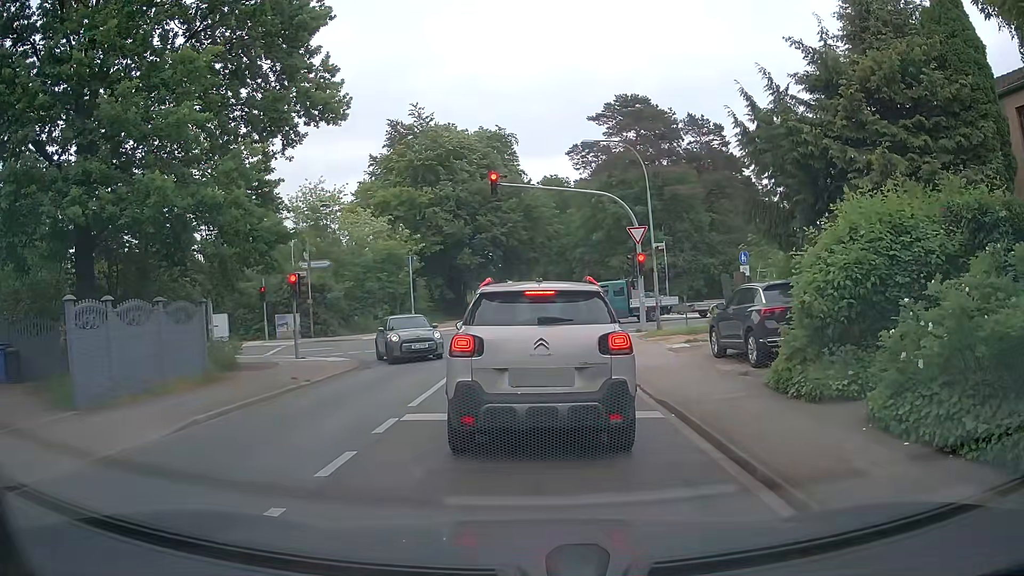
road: unclassified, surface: asphalt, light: Day
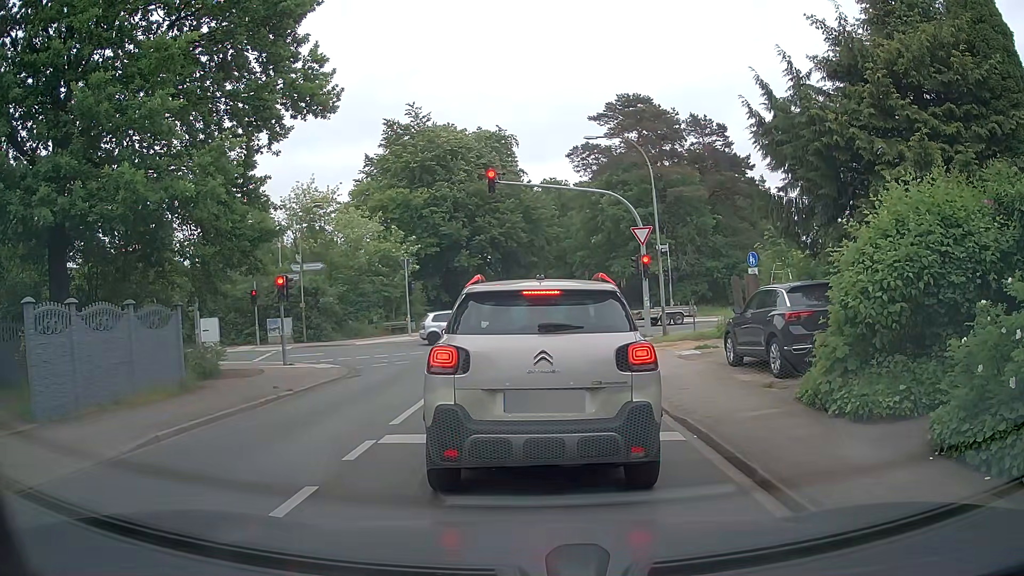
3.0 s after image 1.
(0.0, +1.2) m; 0°
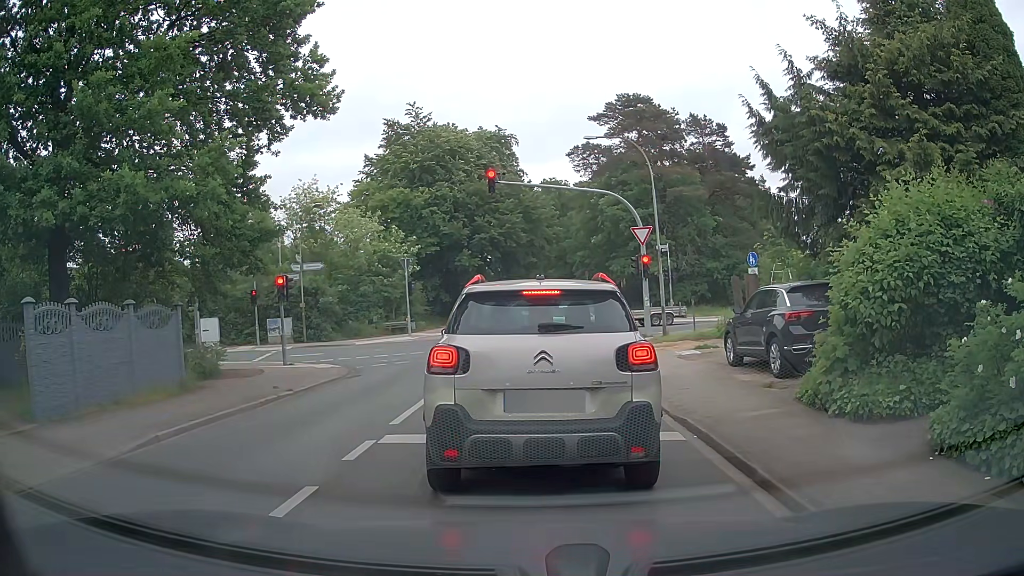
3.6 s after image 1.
(0.0, 0.0) m; 0°
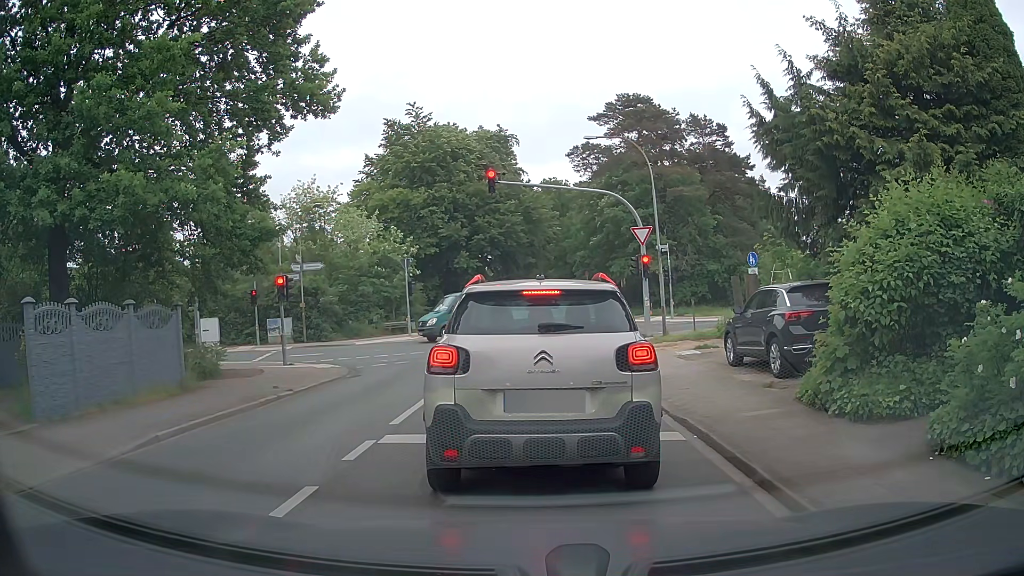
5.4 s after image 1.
(0.0, 0.0) m; 0°
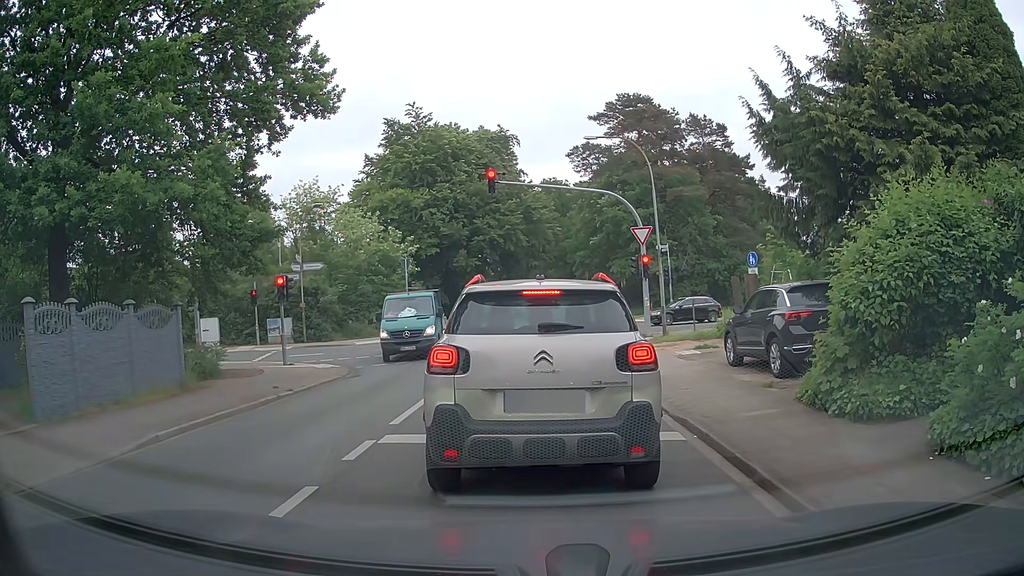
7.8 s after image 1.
(0.0, 0.0) m; 0°
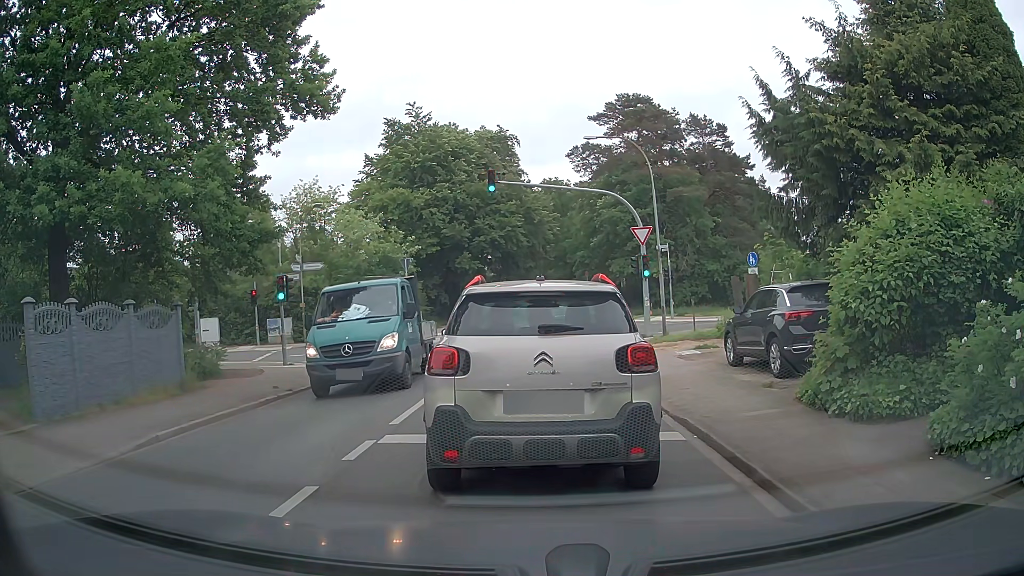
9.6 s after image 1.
(0.0, 0.0) m; 0°
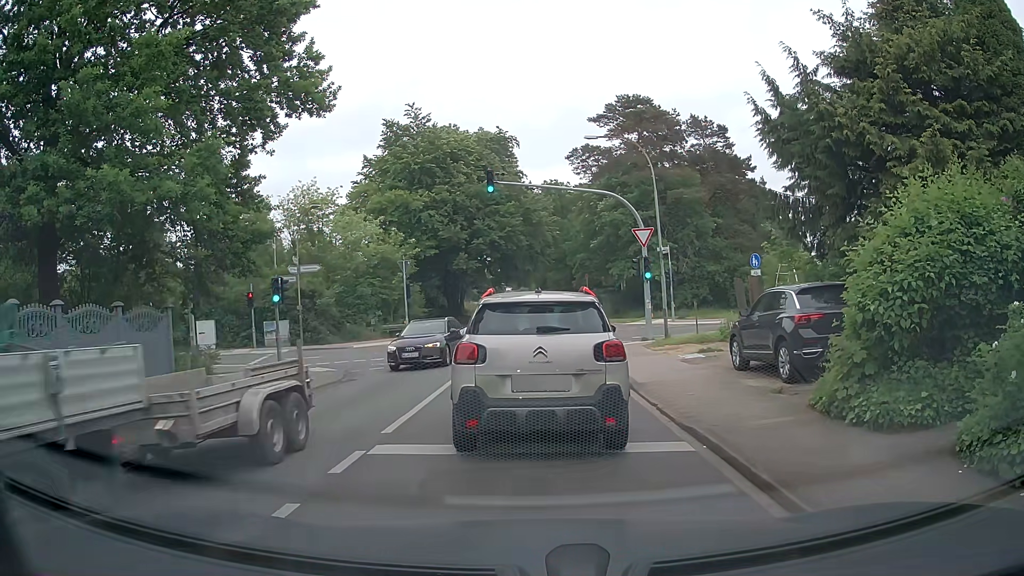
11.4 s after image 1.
(0.0, +0.5) m; 0°
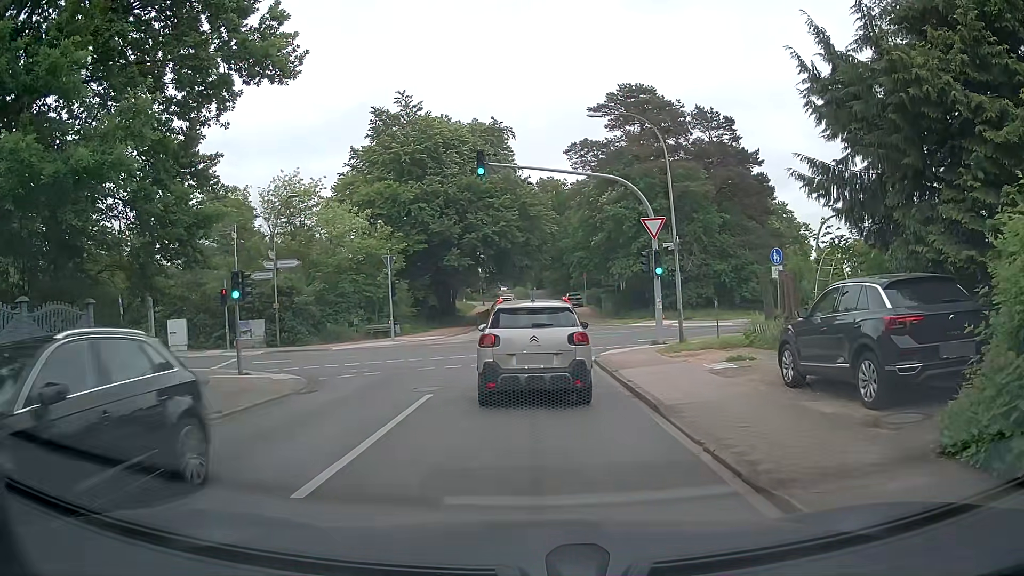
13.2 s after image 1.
(+0.1, +3.3) m; +3°
